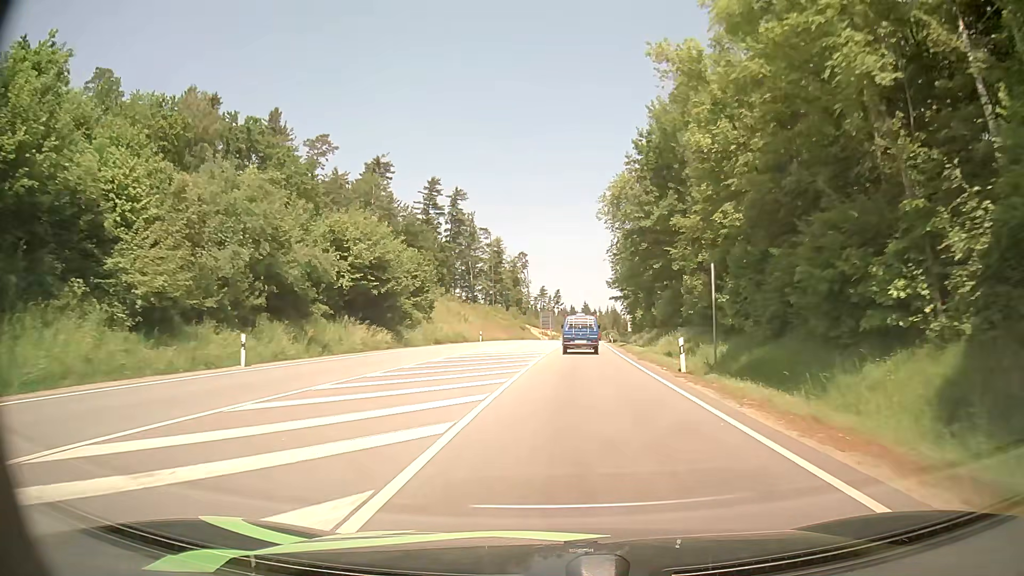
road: primary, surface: asphalt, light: Day
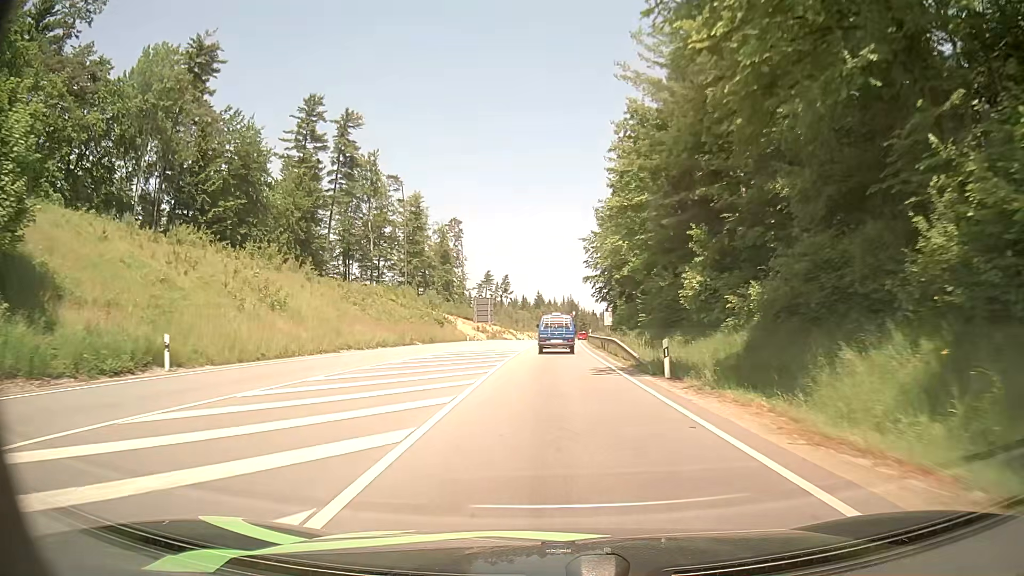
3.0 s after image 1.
(+2.0, +52.8) m; +4°
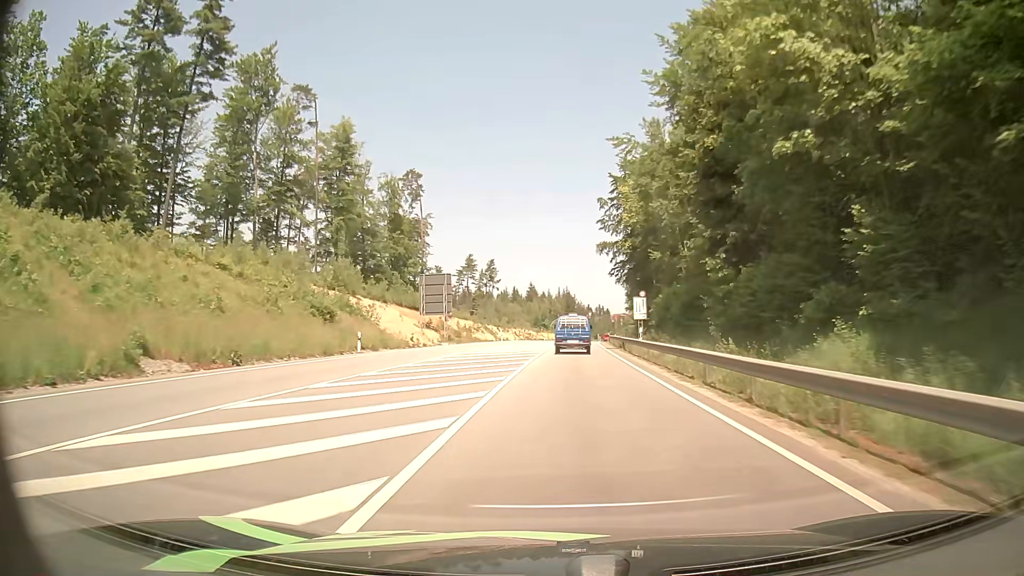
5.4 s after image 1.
(-0.4, +43.1) m; 0°
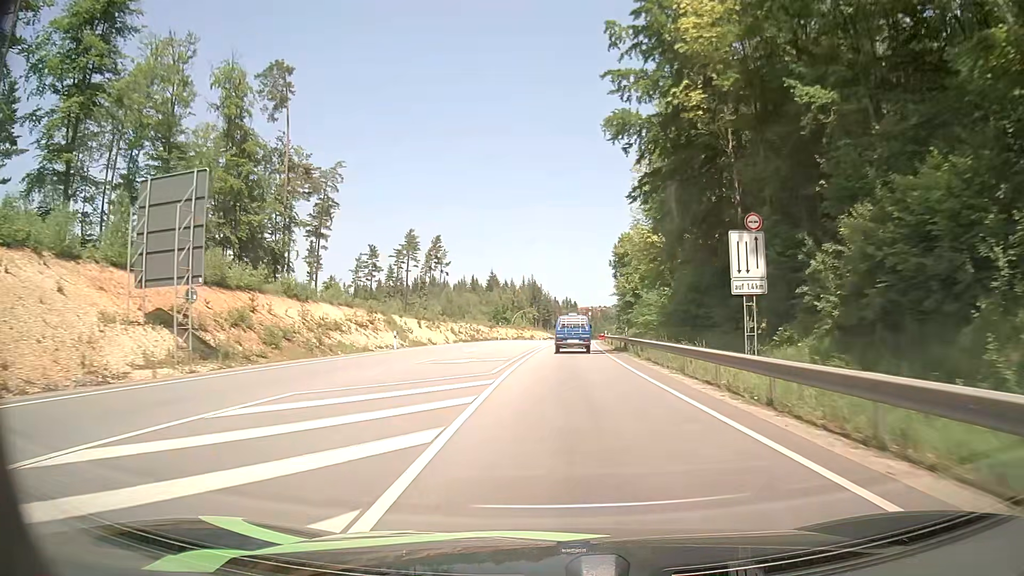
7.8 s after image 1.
(+1.0, +45.4) m; +2°
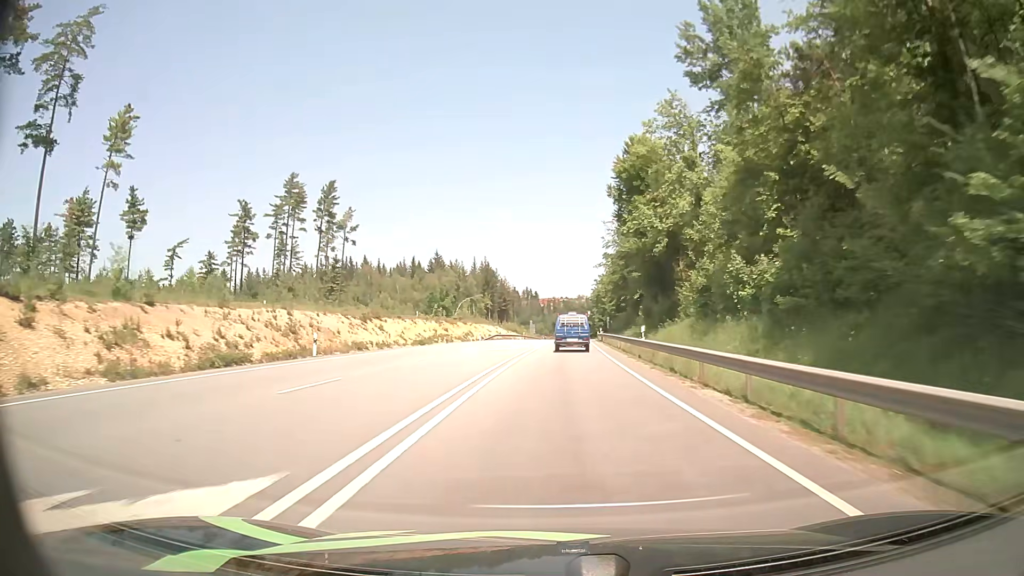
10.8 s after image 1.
(+2.4, +59.8) m; +4°
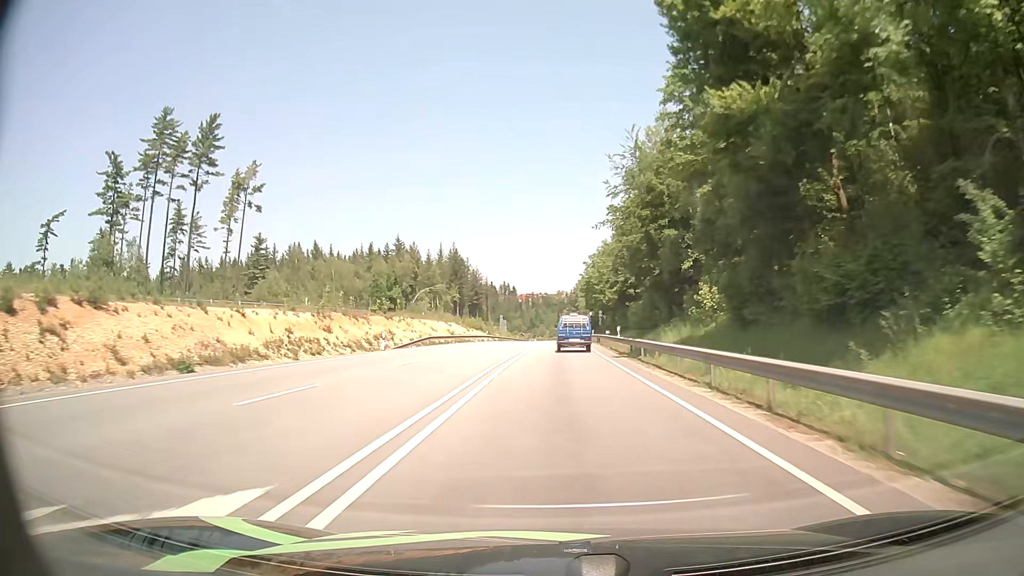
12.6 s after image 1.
(+0.8, +37.7) m; +2°
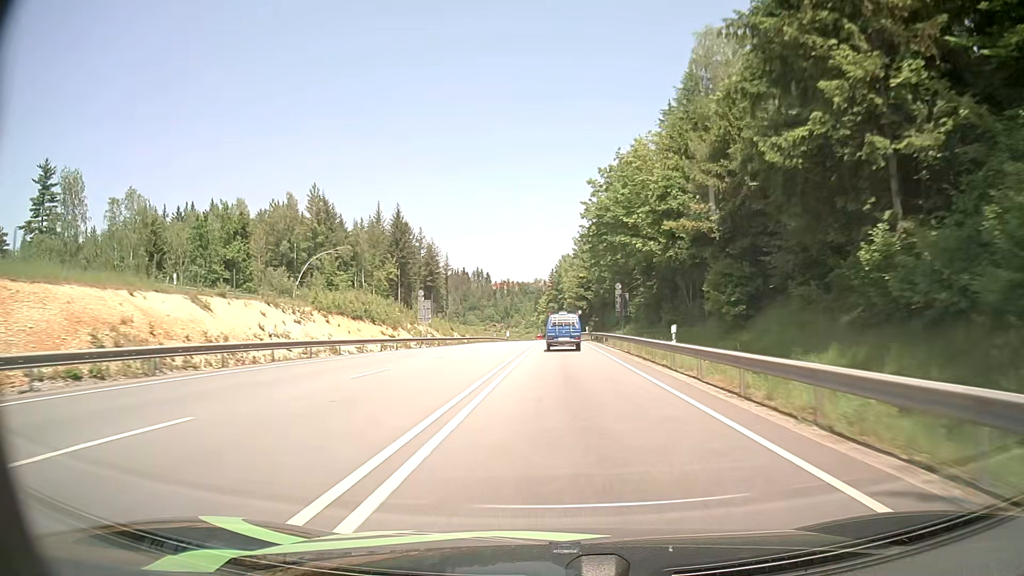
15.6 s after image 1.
(+0.8, +66.0) m; +1°
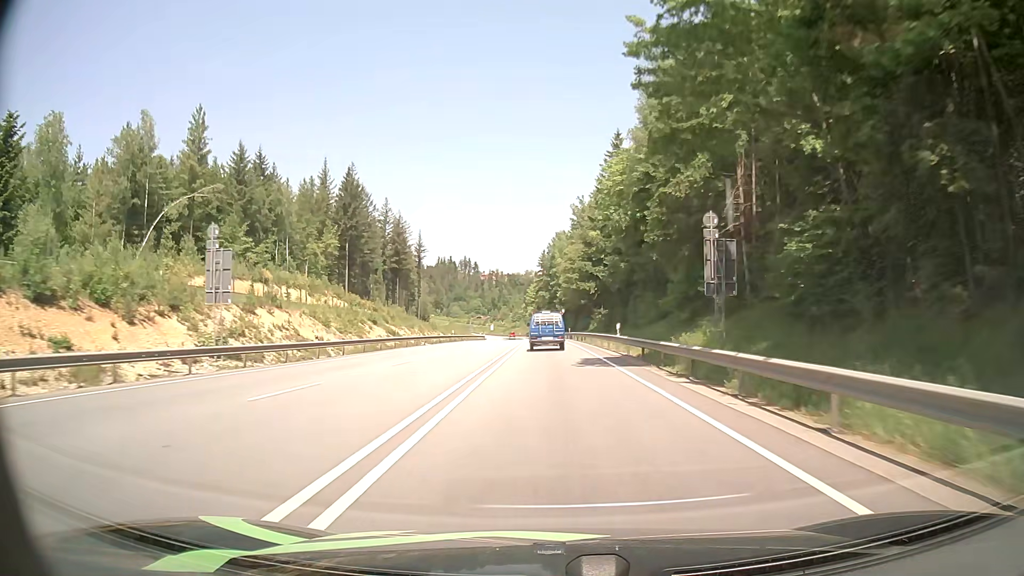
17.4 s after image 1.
(+0.6, +41.3) m; +1°
(0, +10) (0, +20) (0, +30) (0, +40) (0, +50) (-1, +60) (-1, +70) (-1, +80) (-1, +90) (-2, +100) m
